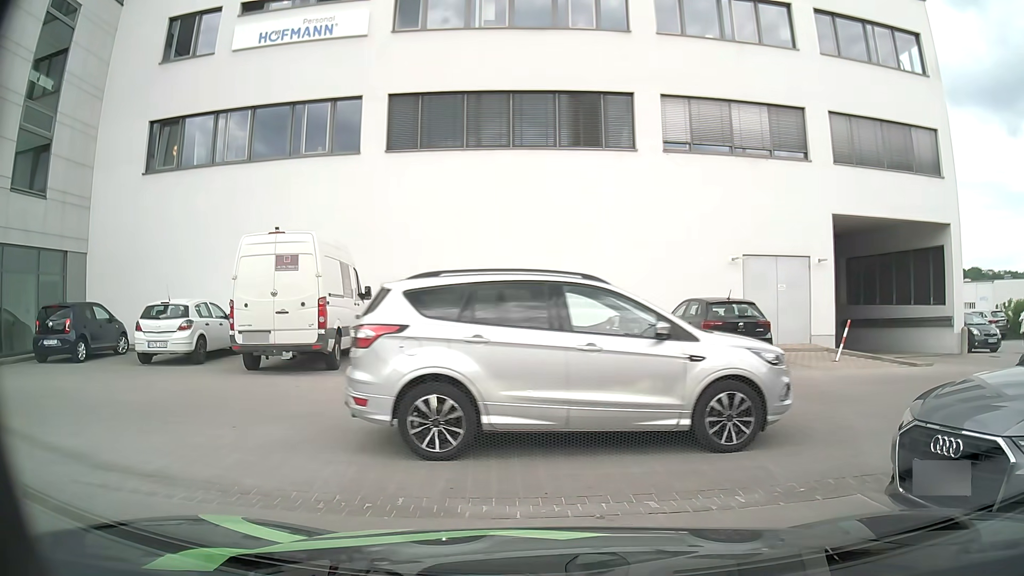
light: Day
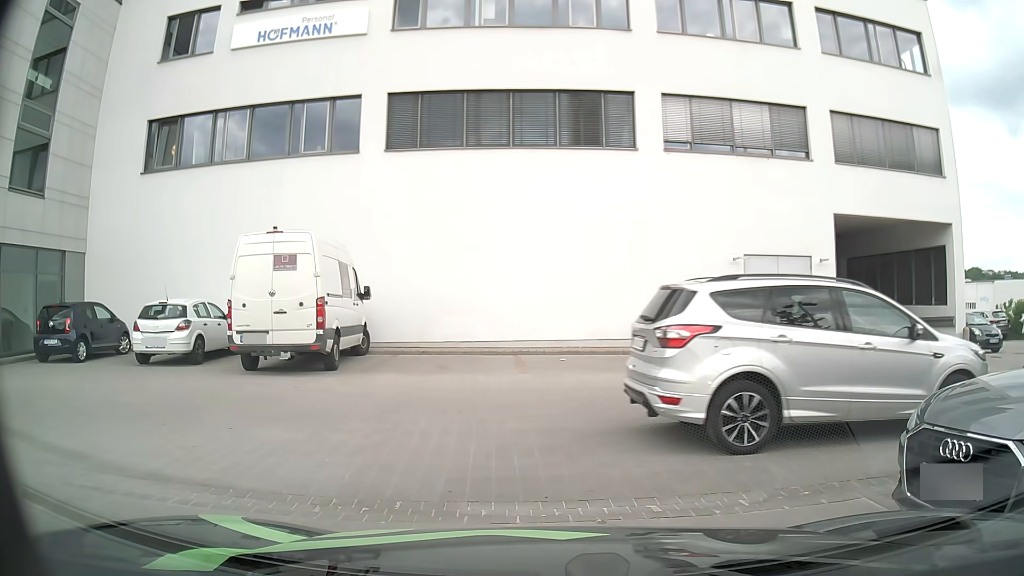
(0.0, +0.1) m; 0°
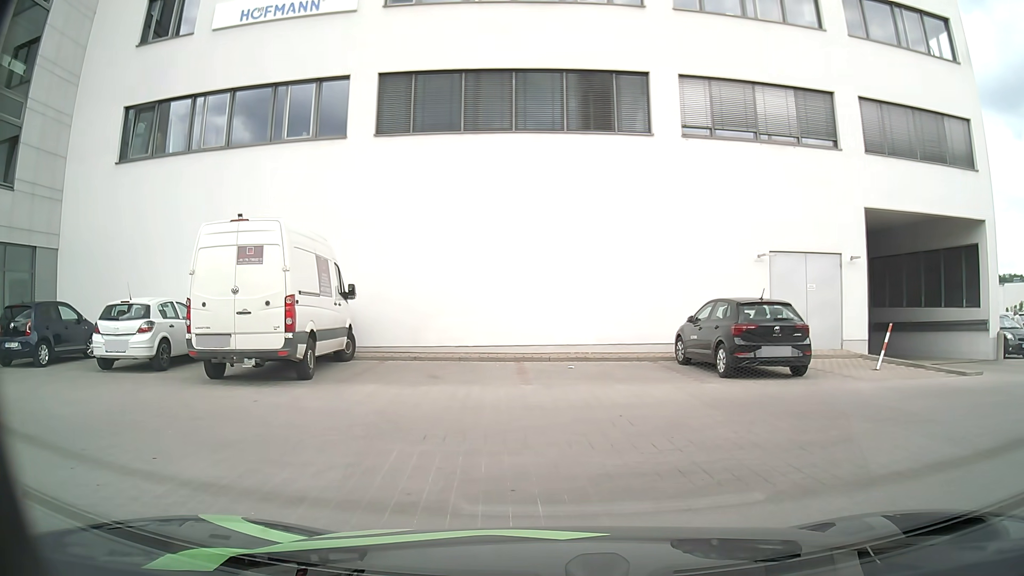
(0.0, +1.9) m; 0°
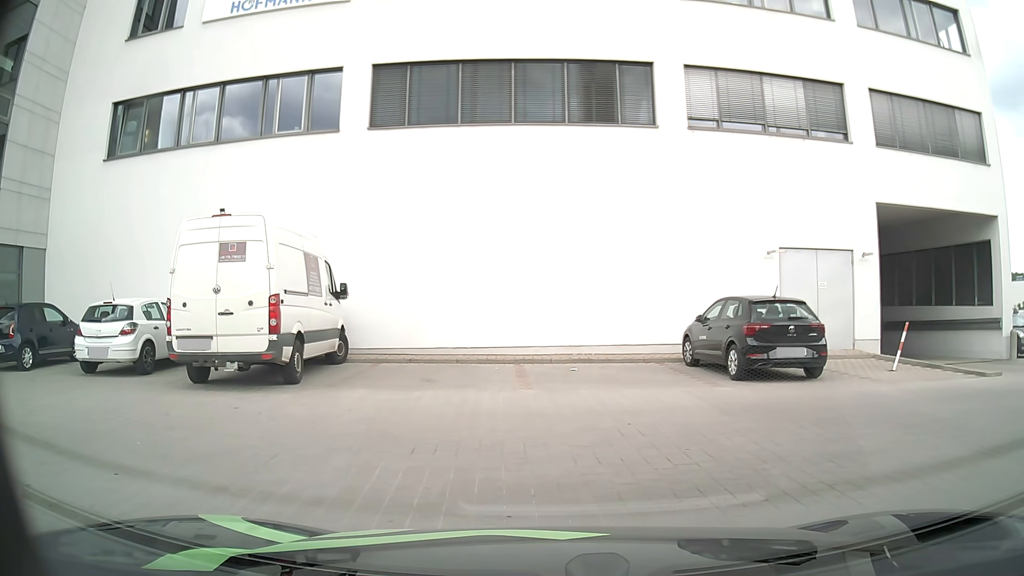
(0.0, +0.6) m; 0°
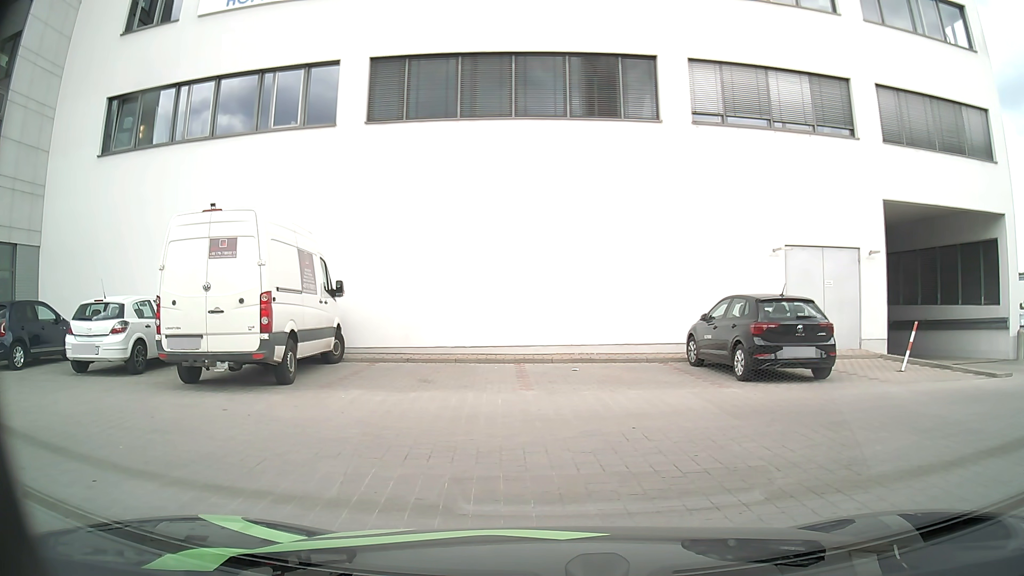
(0.0, +0.4) m; 0°
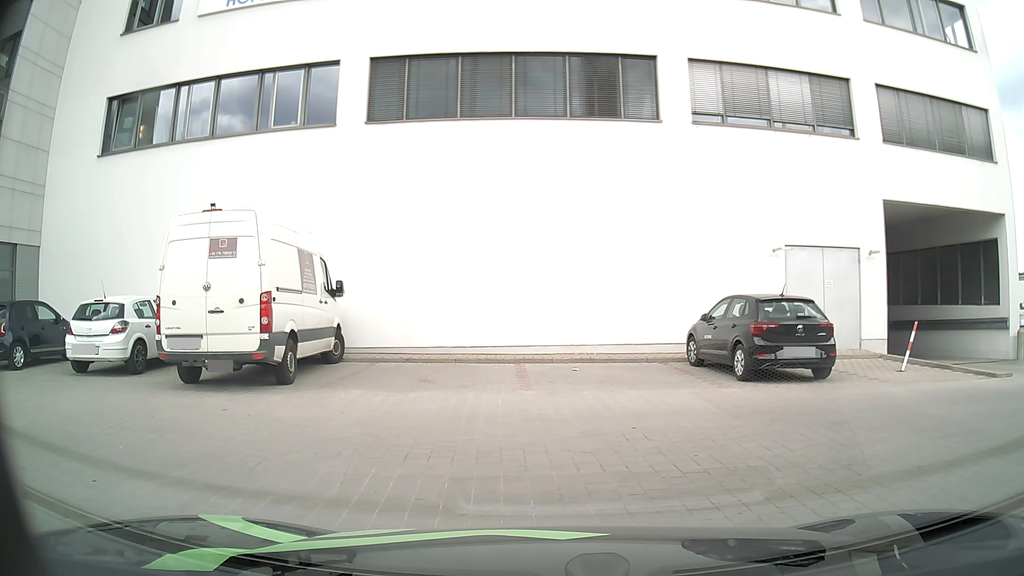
(0.0, 0.0) m; 0°
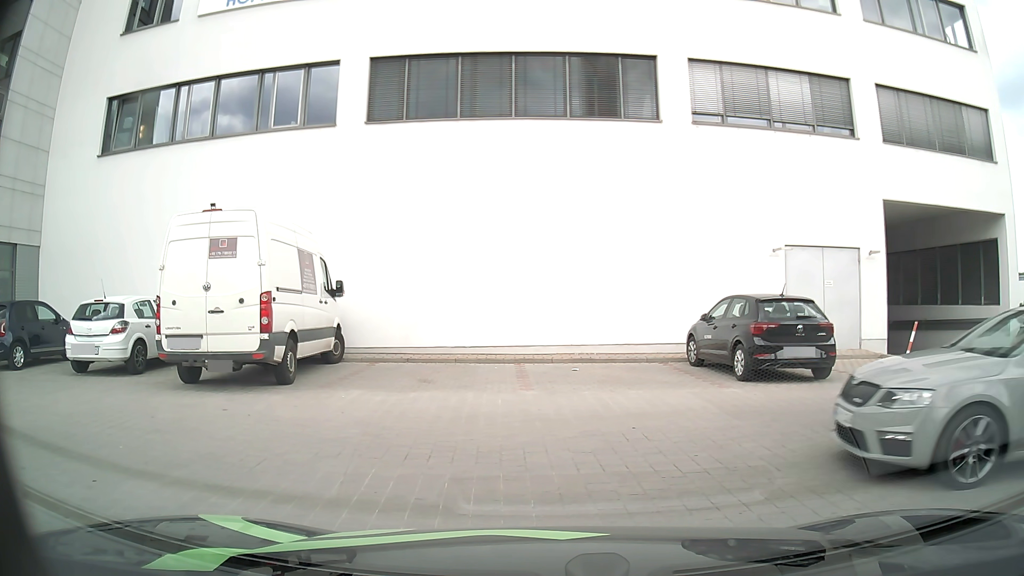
(0.0, 0.0) m; 0°
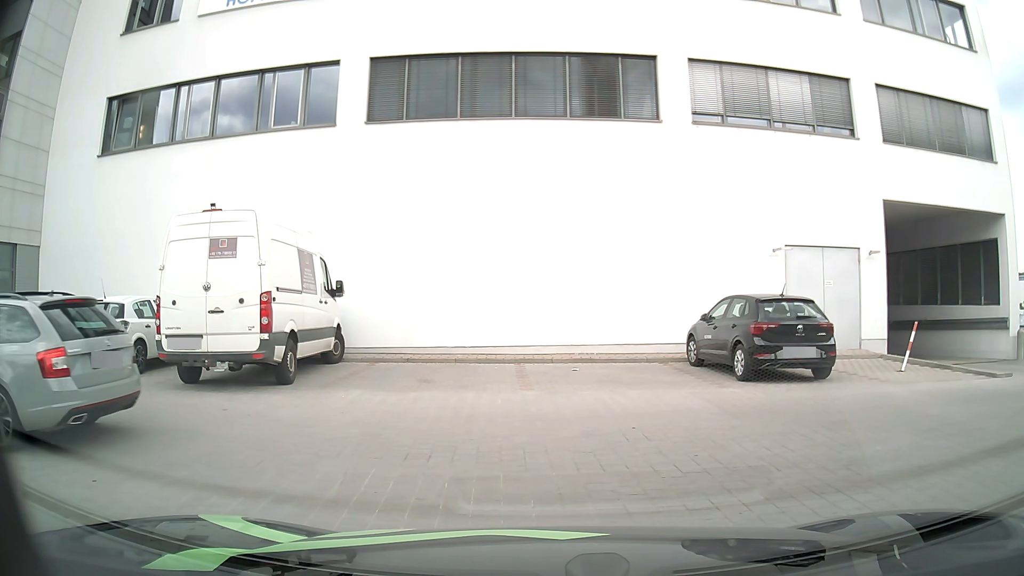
(0.0, 0.0) m; 0°
